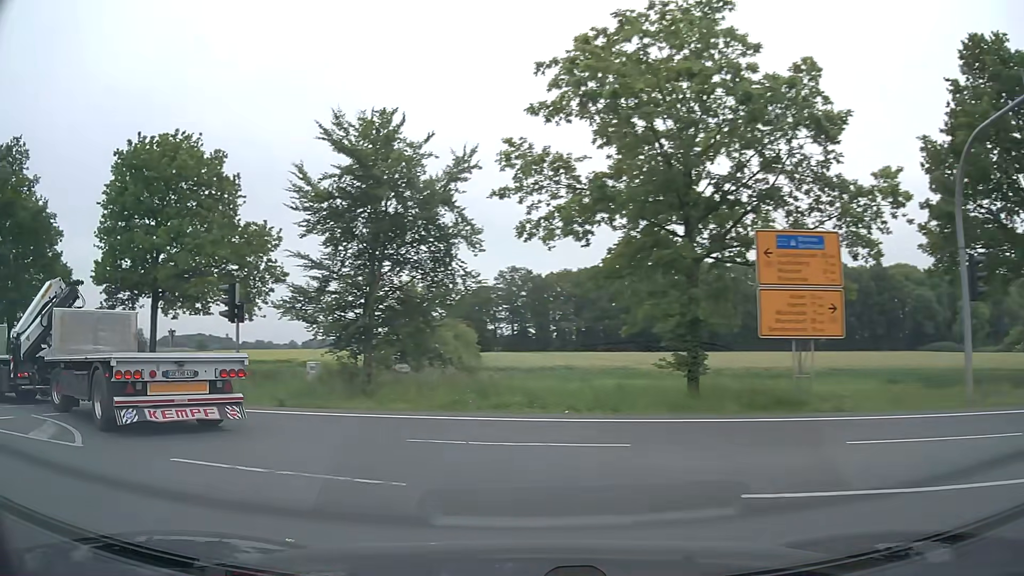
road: secondary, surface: asphalt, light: Day
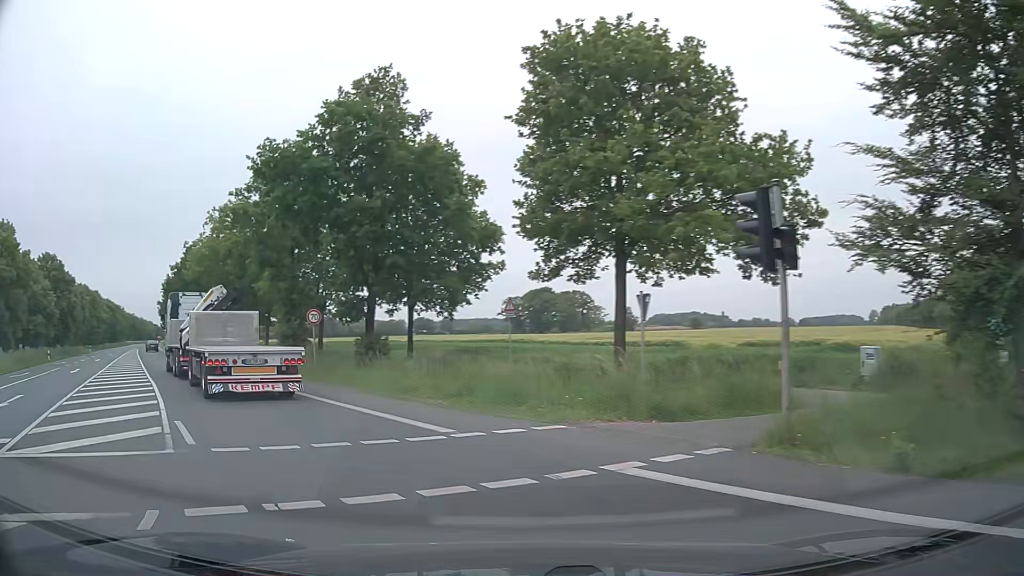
(-4.0, +10.2) m; -42°
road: primary
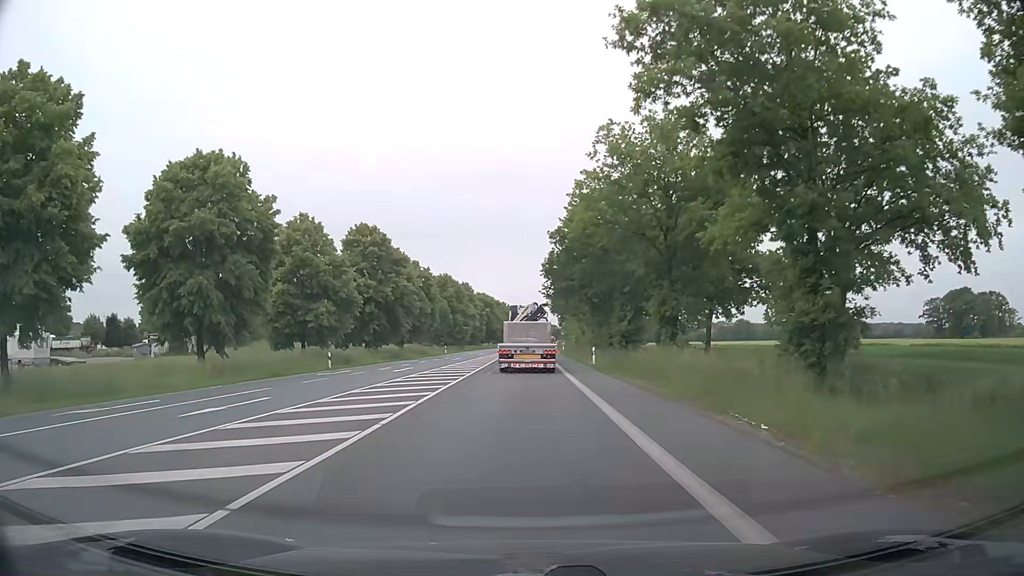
(-10.1, +22.8) m; -34°
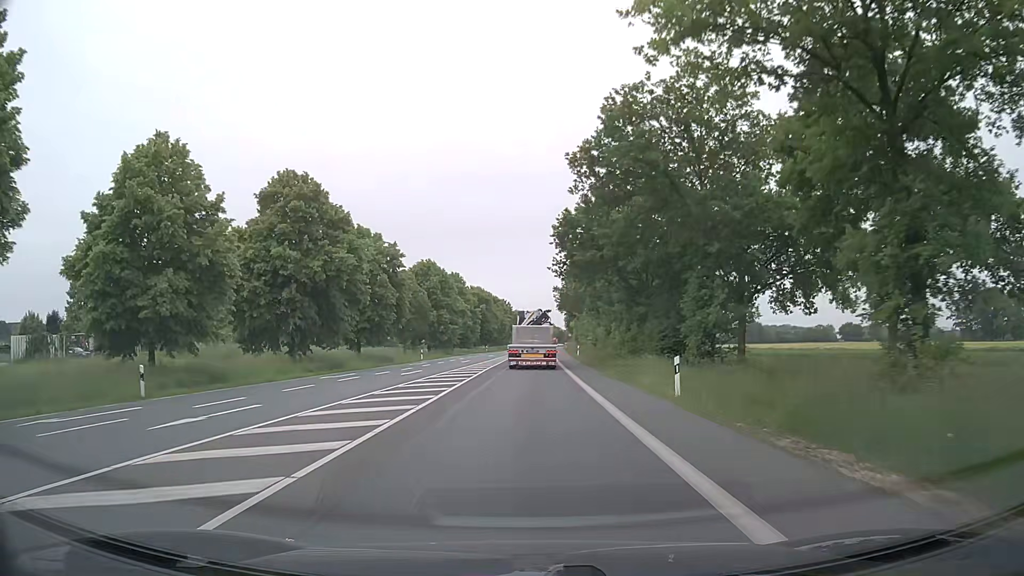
(-0.1, +22.3) m; 0°
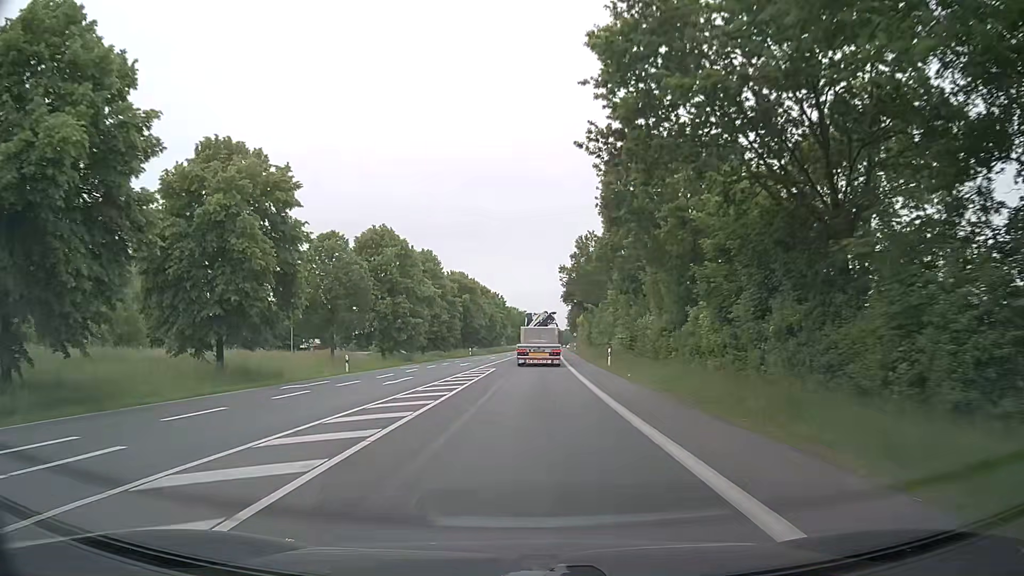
(-0.1, +27.2) m; 0°
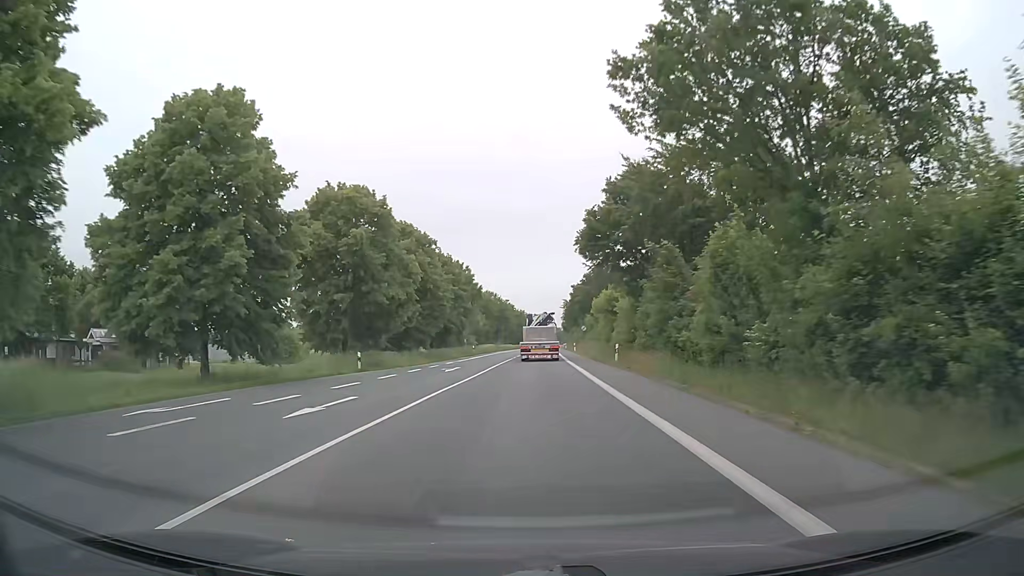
(+0.3, +51.8) m; +1°
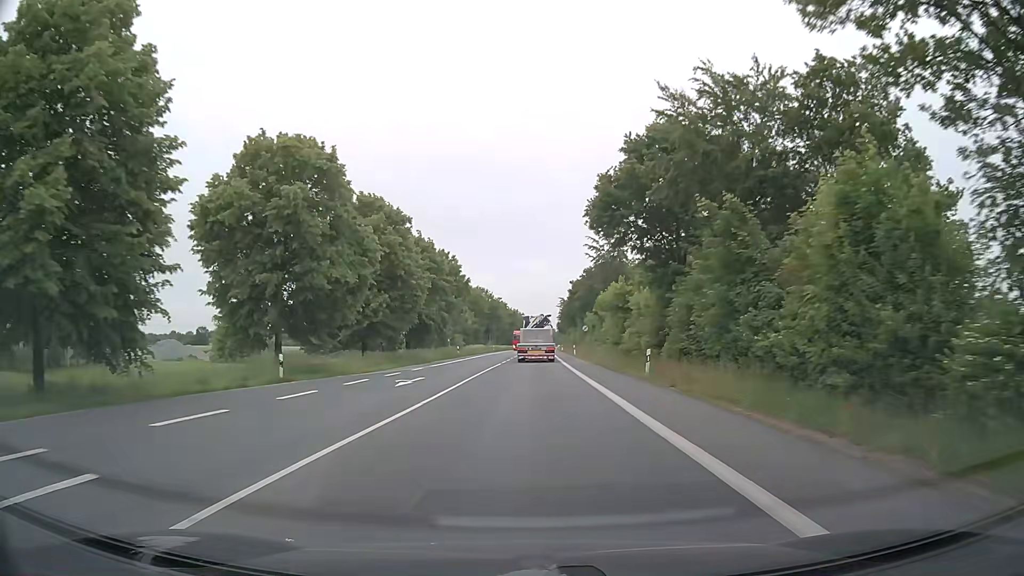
(+0.1, +10.8) m; +1°
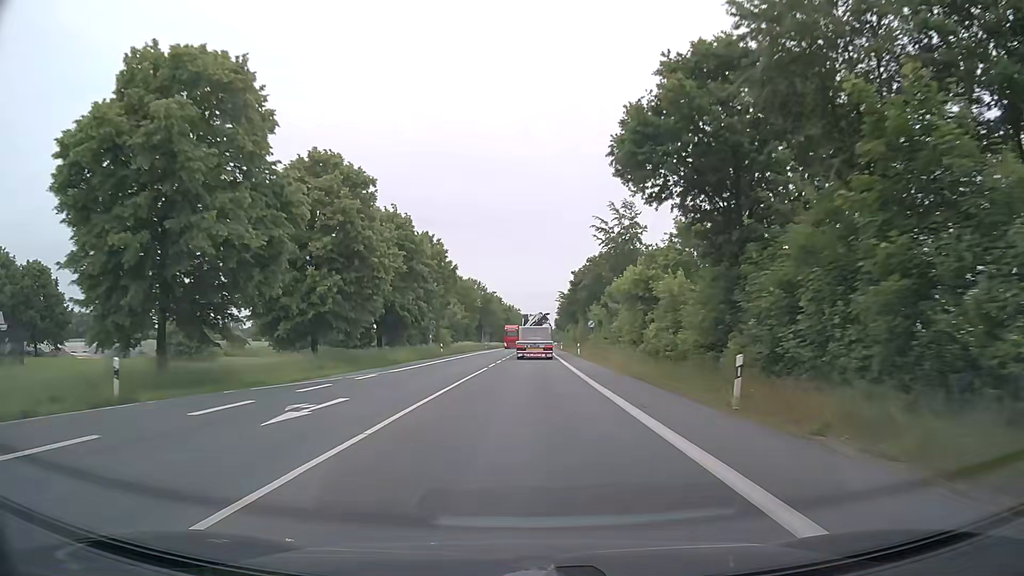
(+0.1, +10.8) m; 0°
(0, +10) (0, +20) (0, +30) (+1, +40) (+1, +50) (+1, +60) (+1, +70) (+2, +80) (+2, +90) (+2, +100) m
